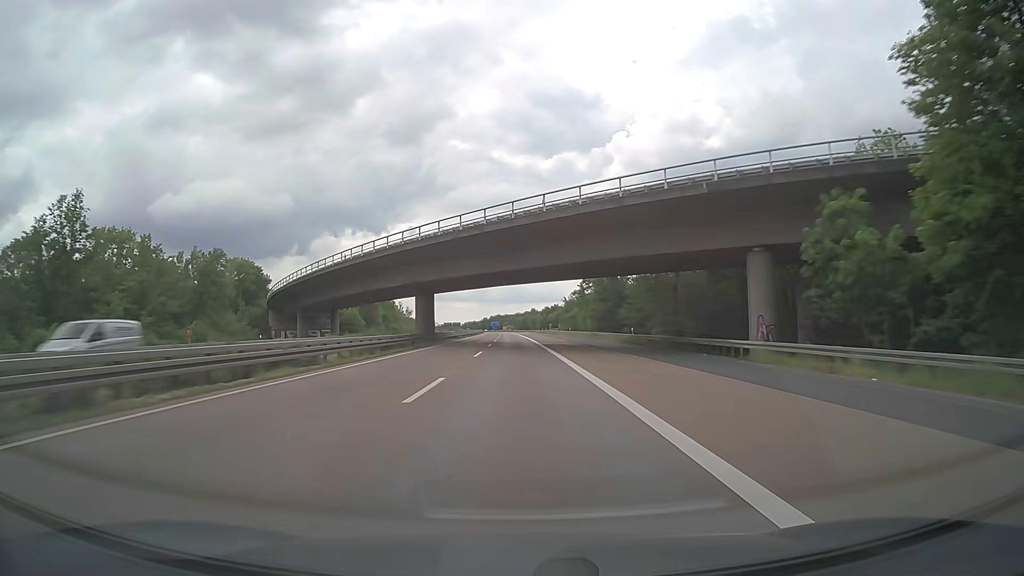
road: motorway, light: Day
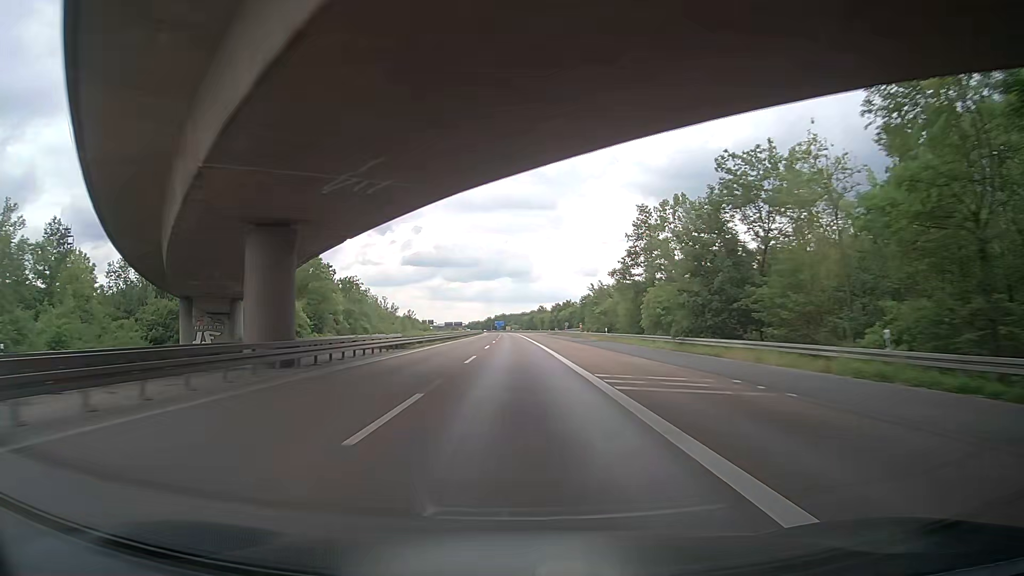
(-0.2, +41.3) m; 0°
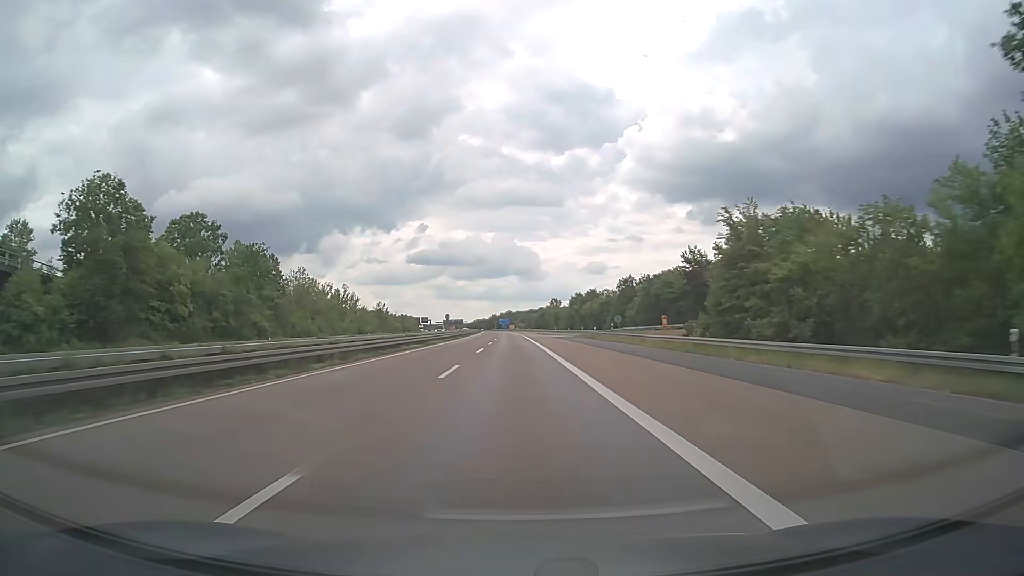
(-0.4, +62.0) m; -1°
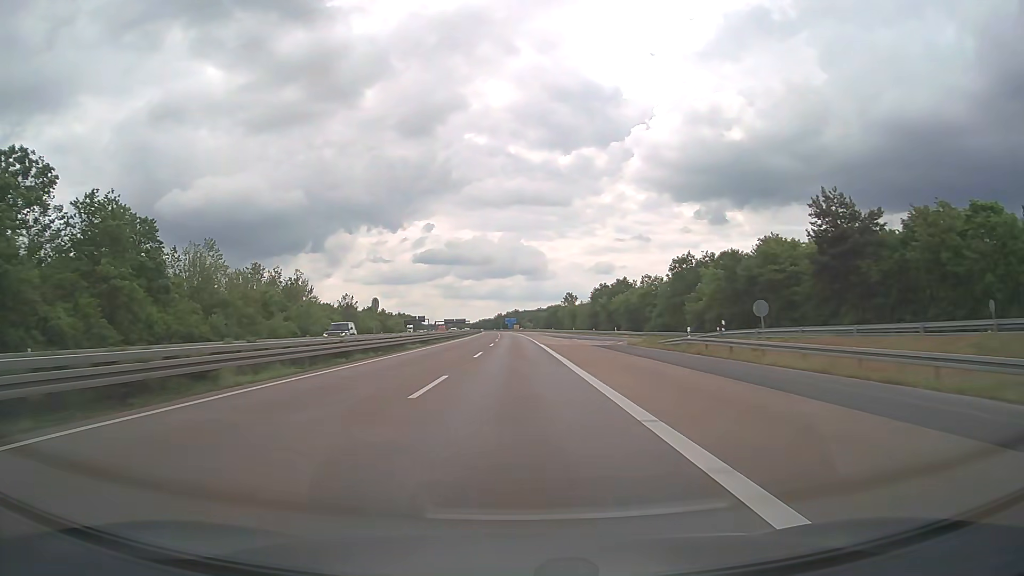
(-0.2, +41.3) m; -1°
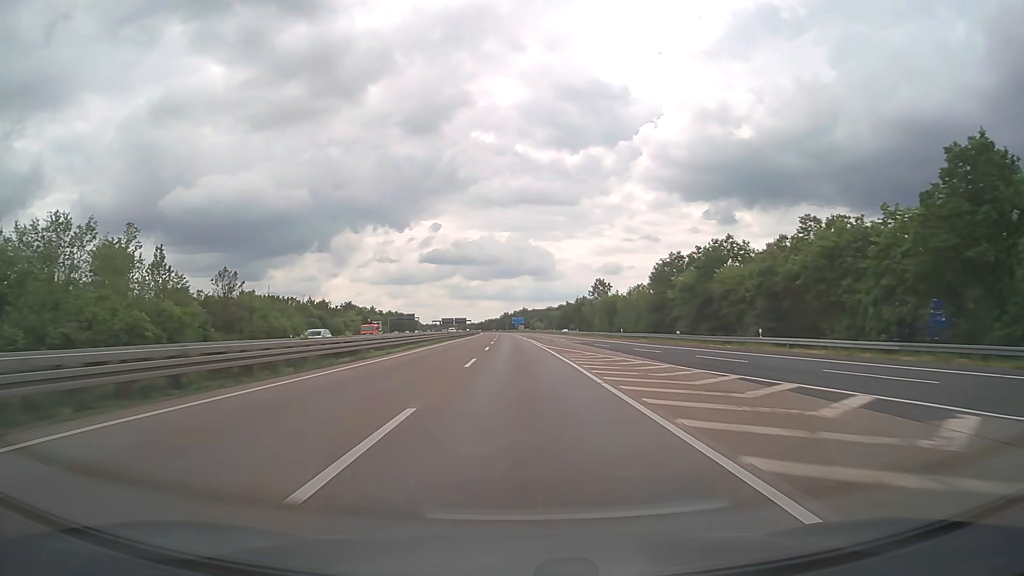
(-0.5, +61.9) m; -1°
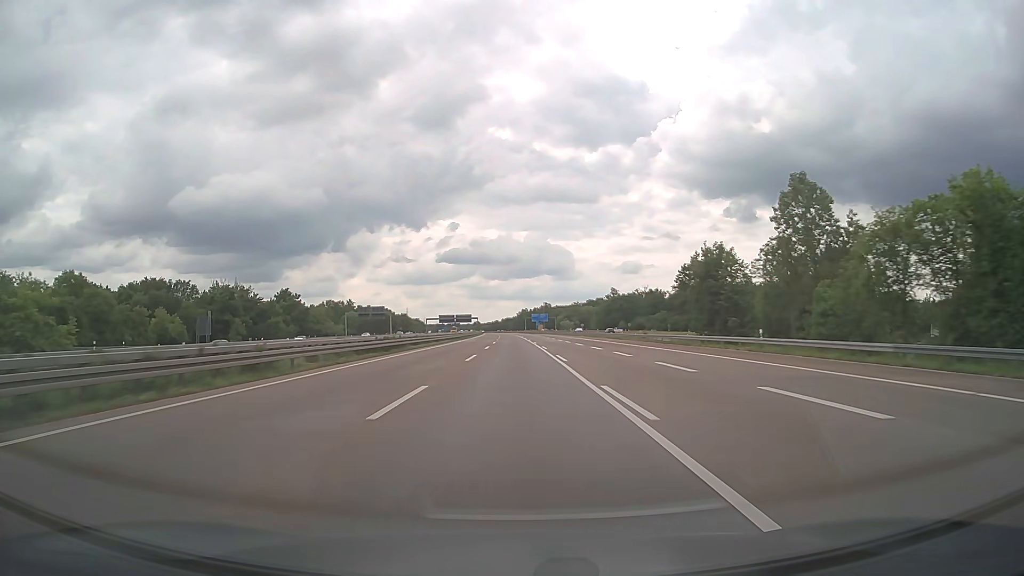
(-1.2, +103.2) m; -2°
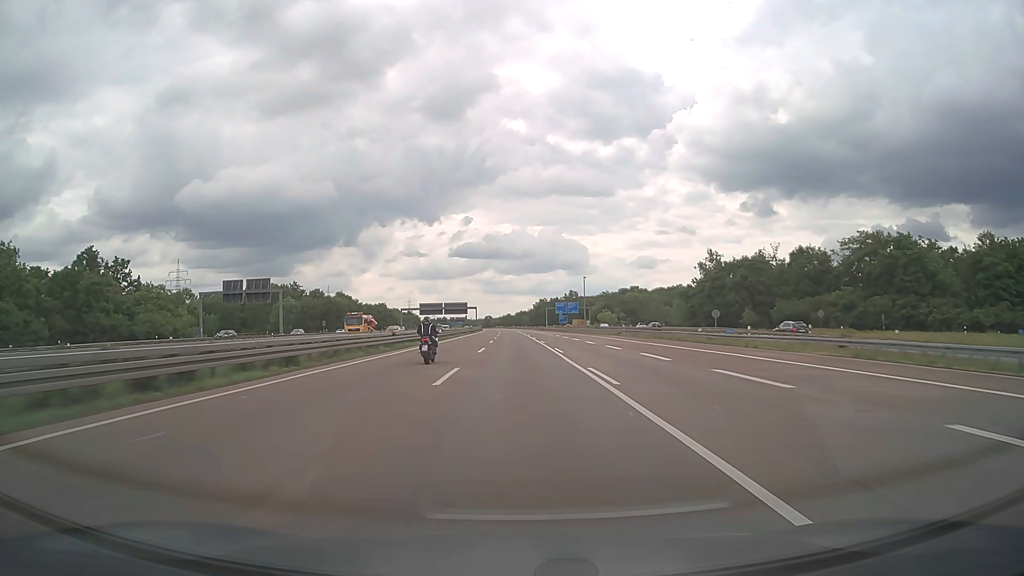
(-1.1, +103.3) m; -1°
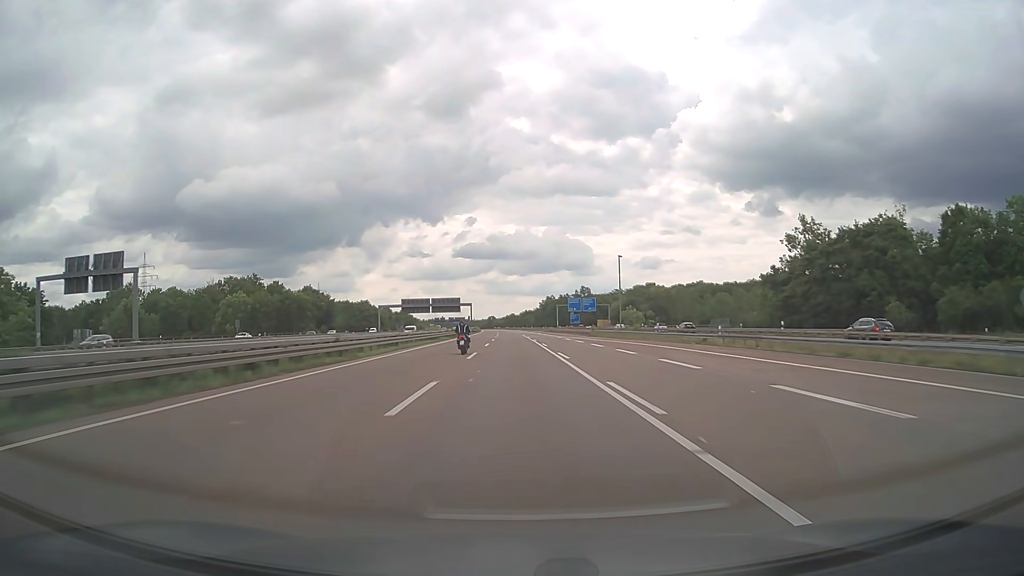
(-0.2, +41.3) m; 0°
(0, +10) (0, +20) (0, +30) (0, +40) (0, +50) (0, +60) (-1, +70) (-1, +80) (-1, +90) (-1, +100) m
